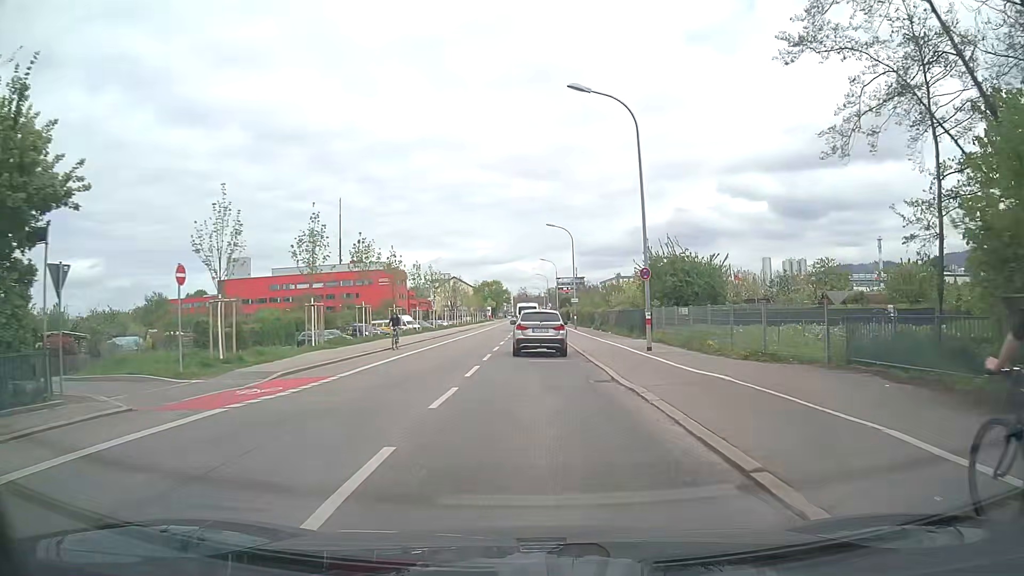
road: secondary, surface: asphalt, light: Day
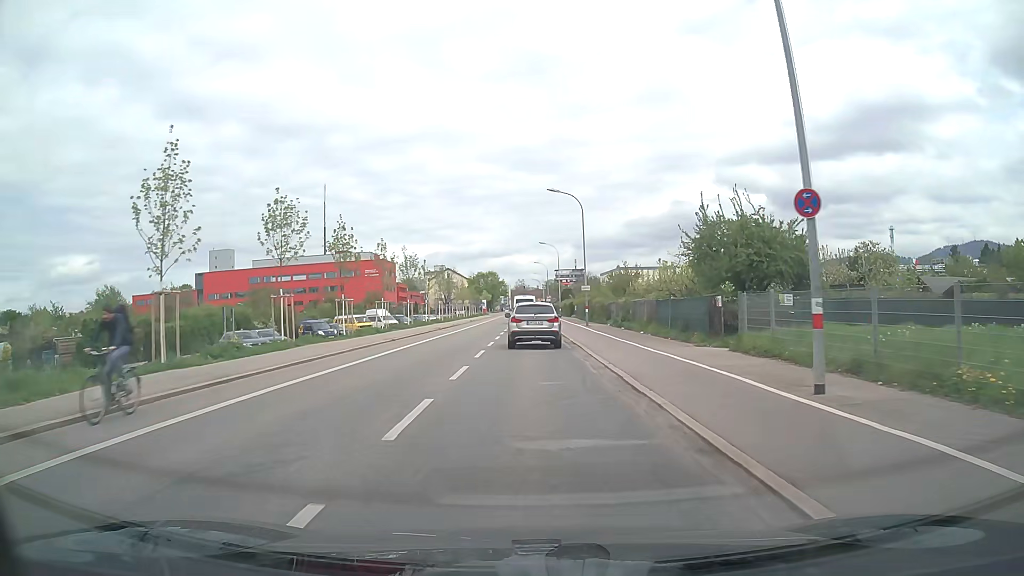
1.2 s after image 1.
(+0.1, +13.8) m; +1°
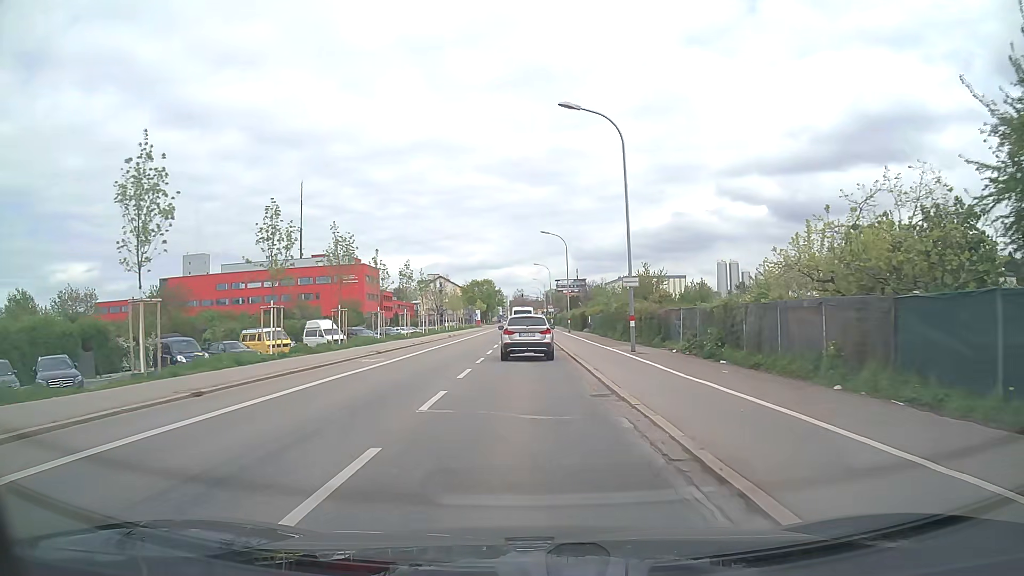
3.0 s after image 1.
(-0.3, +20.9) m; 0°
(0, +10) (0, +20) (0, +30) (-1, +40) (-1, +50) (-1, +60) (-1, +70) (-1, +80) (-1, +90) (-1, +100) m
